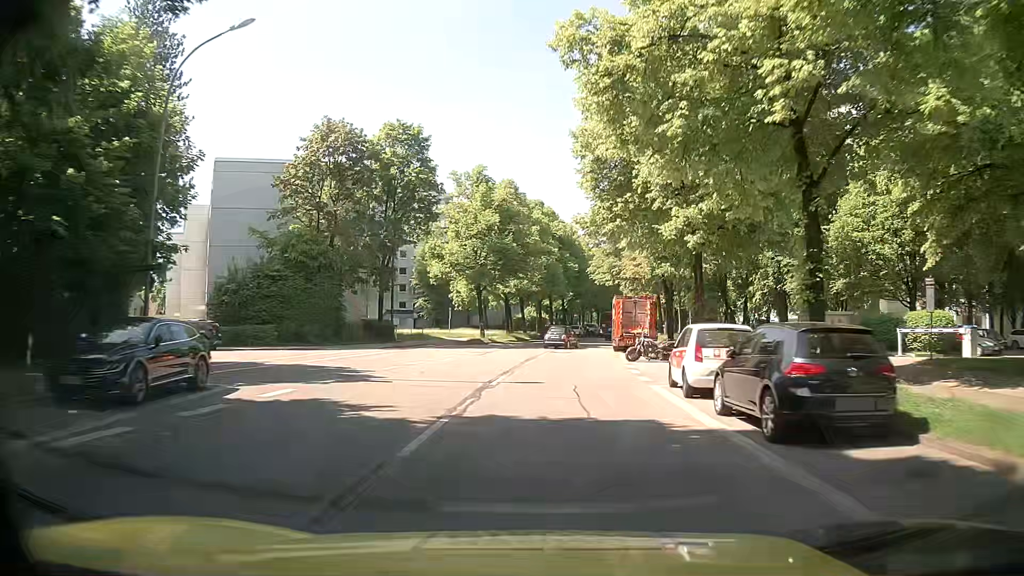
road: secondary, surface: asphalt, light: Day
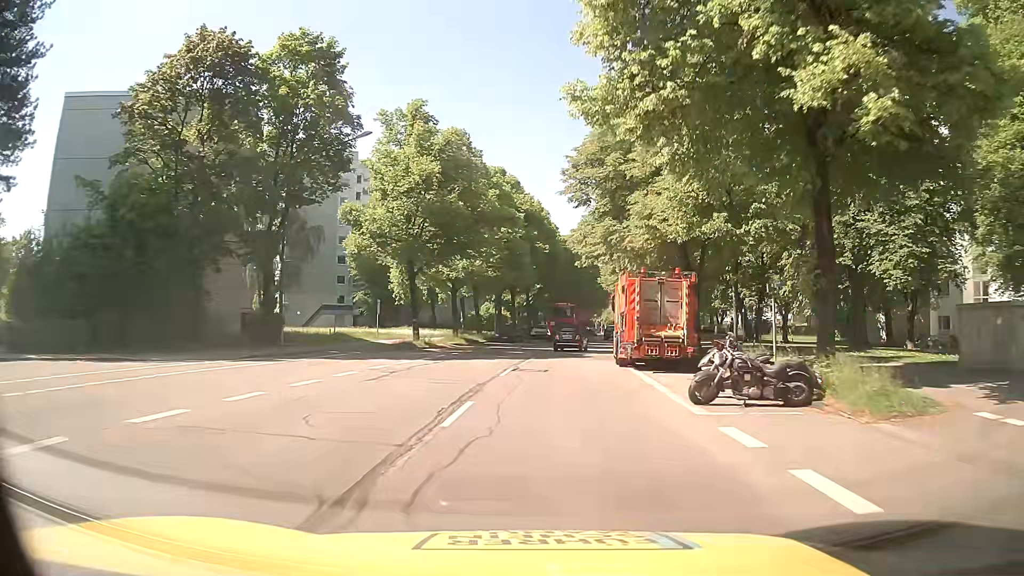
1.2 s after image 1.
(+0.7, +16.1) m; +5°
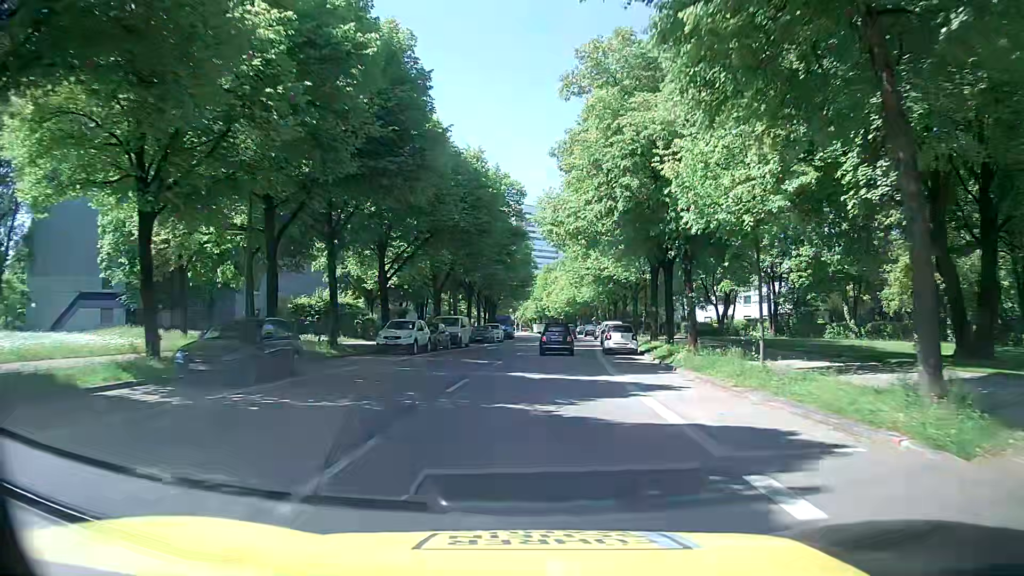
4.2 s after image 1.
(+2.2, +39.9) m; +6°
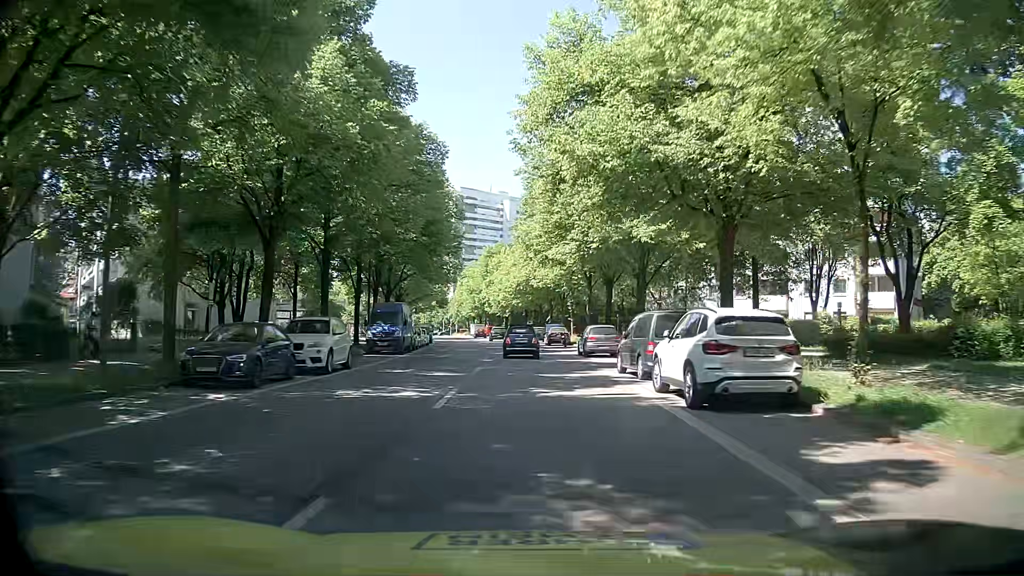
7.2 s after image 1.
(+1.8, +38.6) m; +5°
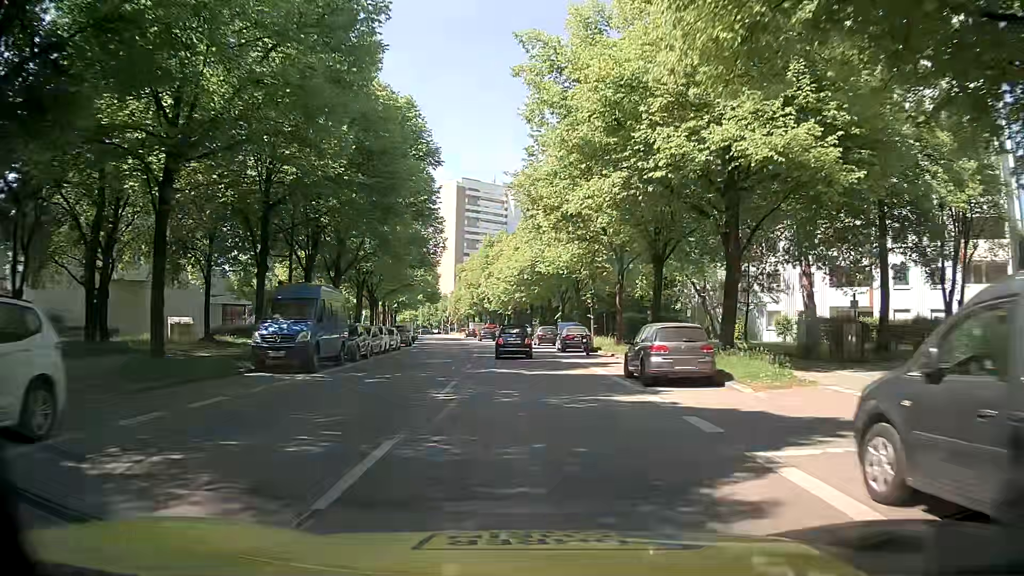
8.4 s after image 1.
(+0.2, +15.3) m; 0°
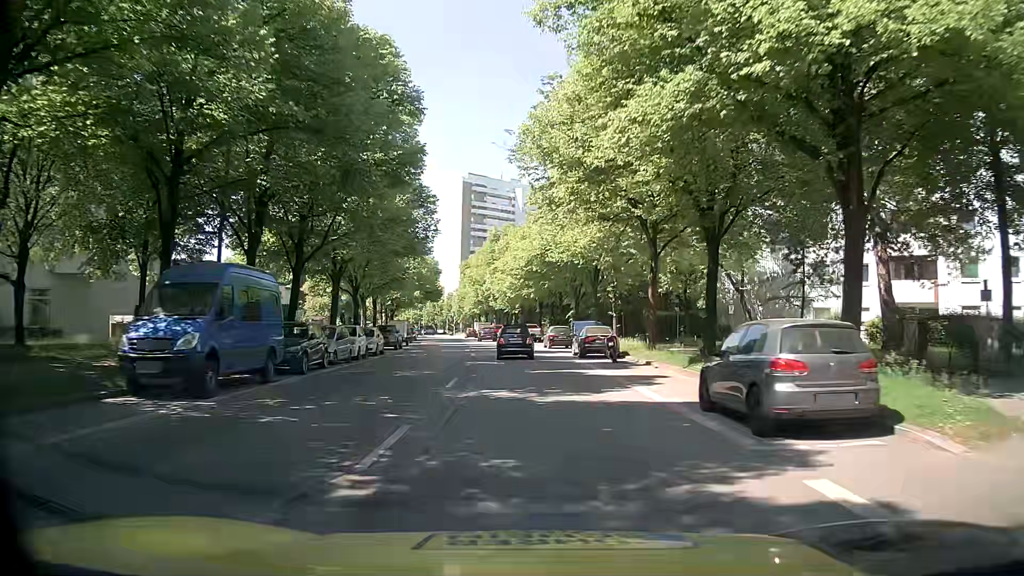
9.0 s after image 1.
(-0.1, +7.6) m; -1°
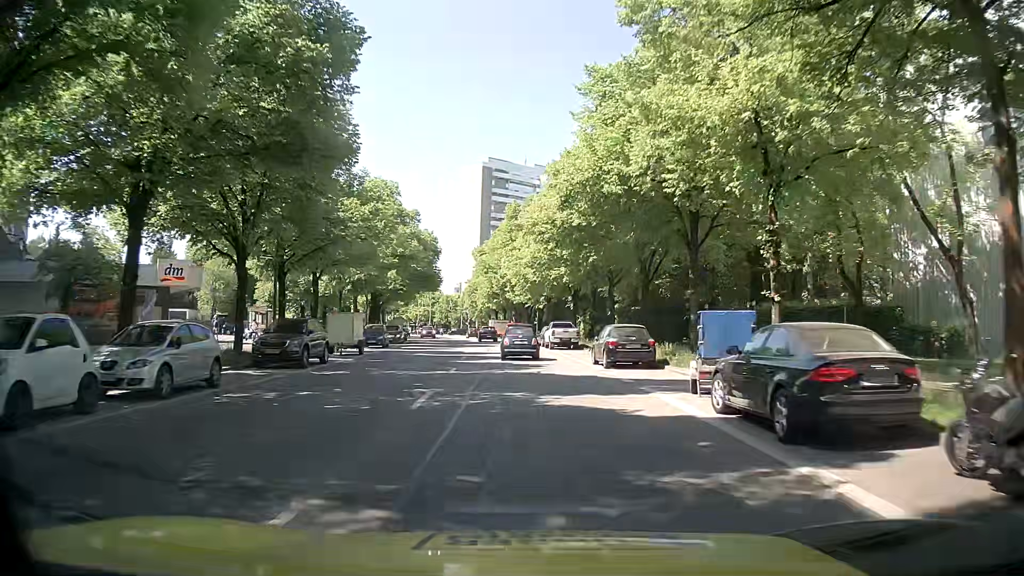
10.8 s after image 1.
(-0.3, +22.4) m; -2°
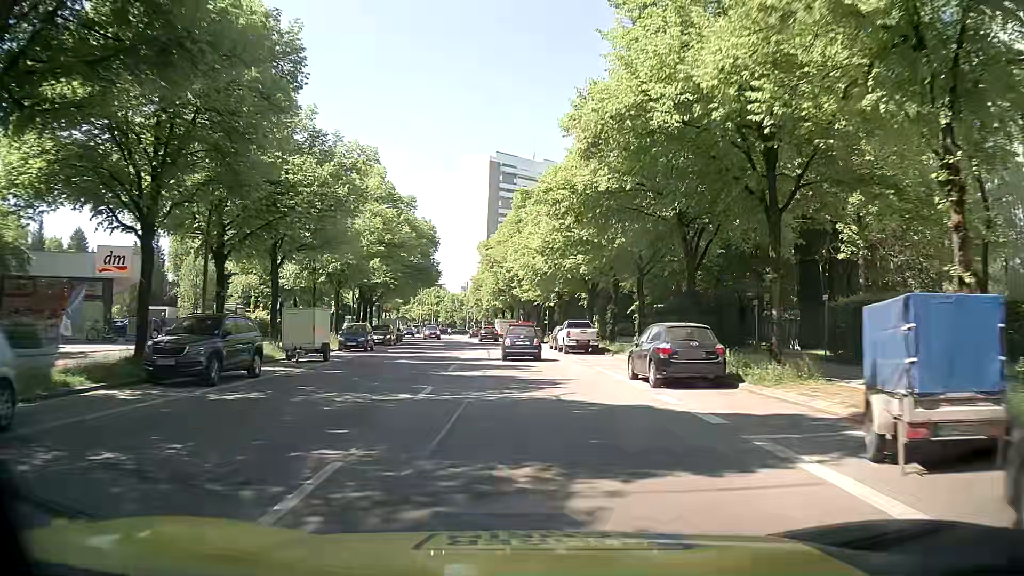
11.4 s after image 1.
(-0.1, +7.4) m; 0°
(0, +10) (-1, +20) (-1, +30) (-2, +40) (-3, +50) (-4, +60) (-5, +70) (-7, +80) (-8, +90) (-10, +99) m
